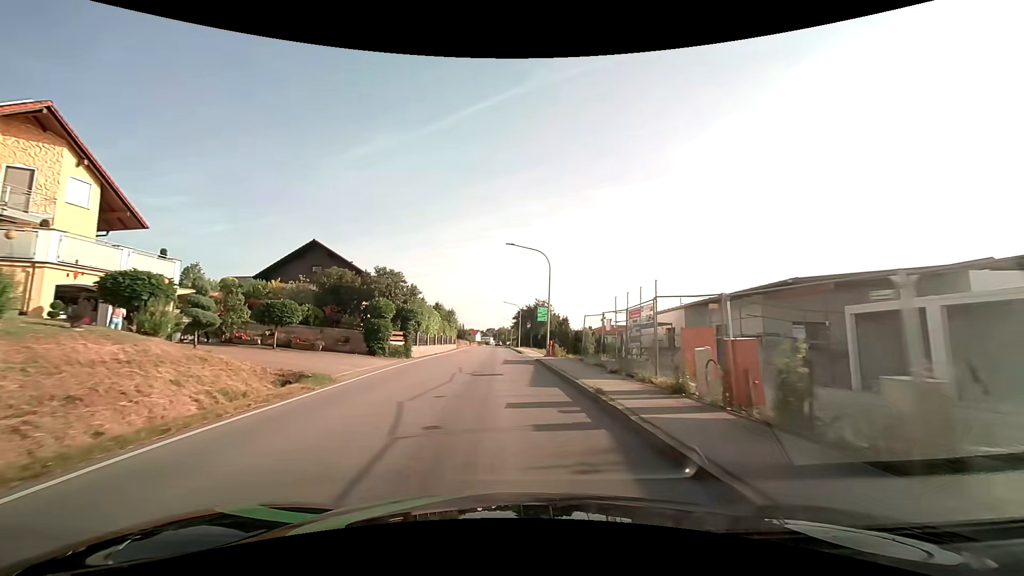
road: secondary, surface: asphalt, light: Day
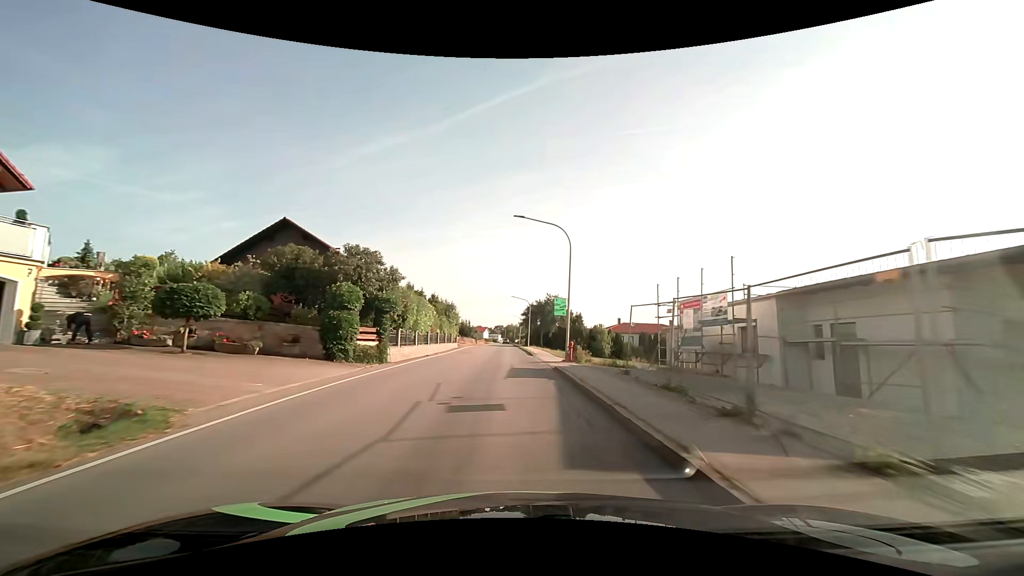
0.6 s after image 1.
(-0.1, +7.5) m; 0°
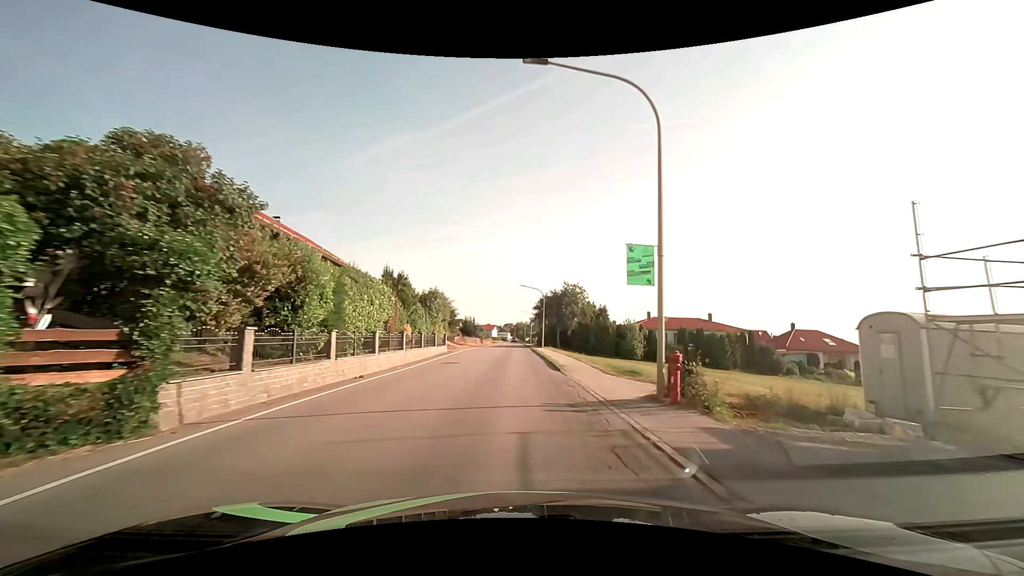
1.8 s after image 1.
(-0.2, +15.0) m; -1°
(0, +10) (0, +20) (0, +30) (0, +40) (0, +50) (-1, +60) (-1, +70) (-1, +80) (-1, +90) (0, +100) m
